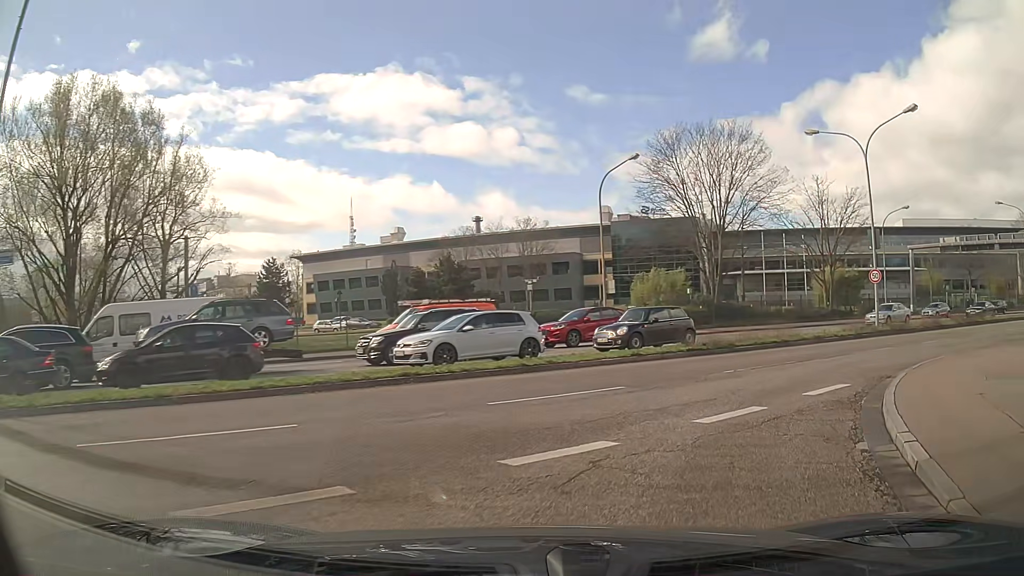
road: primary_link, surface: asphalt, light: Day
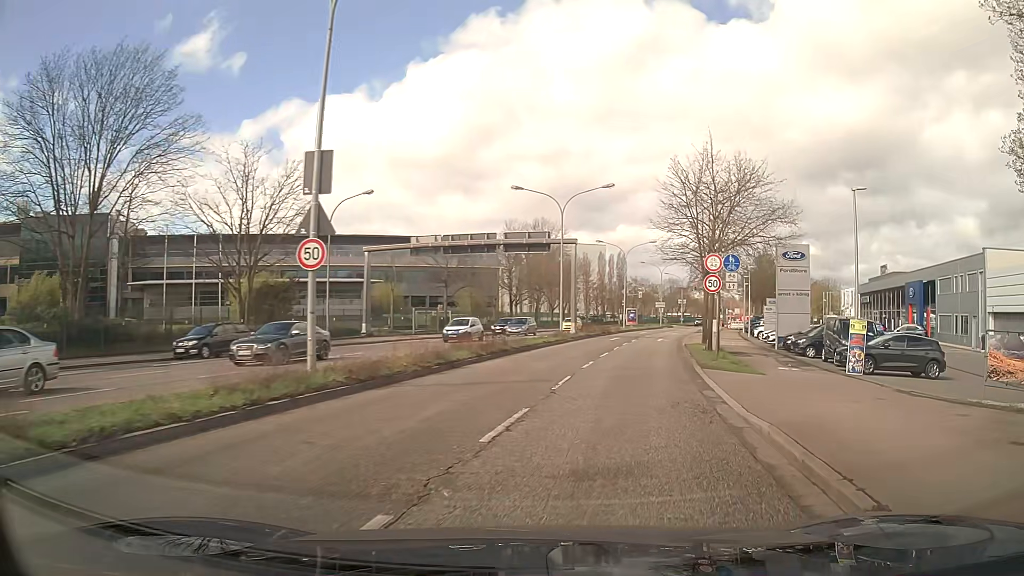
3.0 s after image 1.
(+7.6, +16.2) m; +48°
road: primary
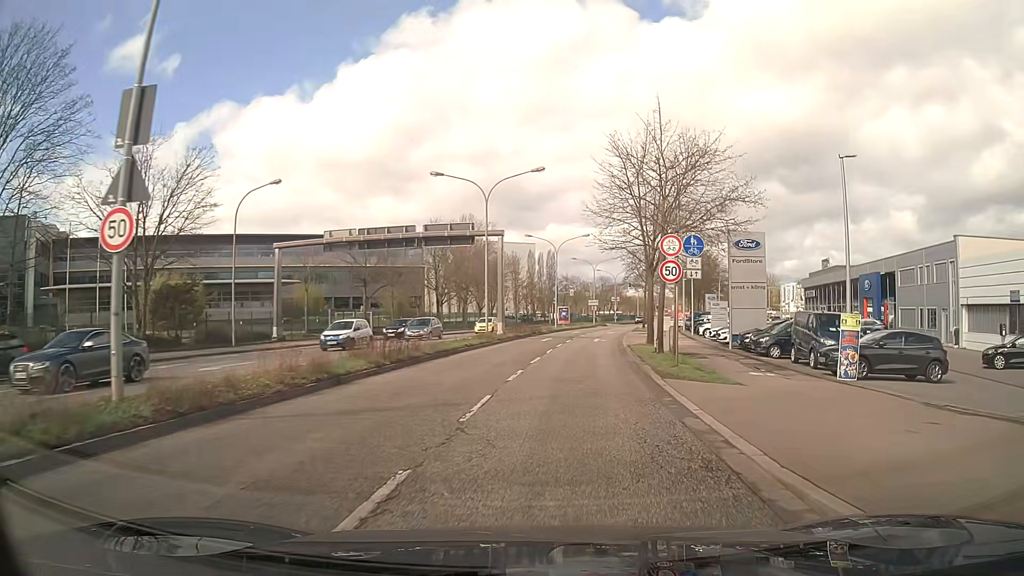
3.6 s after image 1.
(+0.3, +4.5) m; +6°
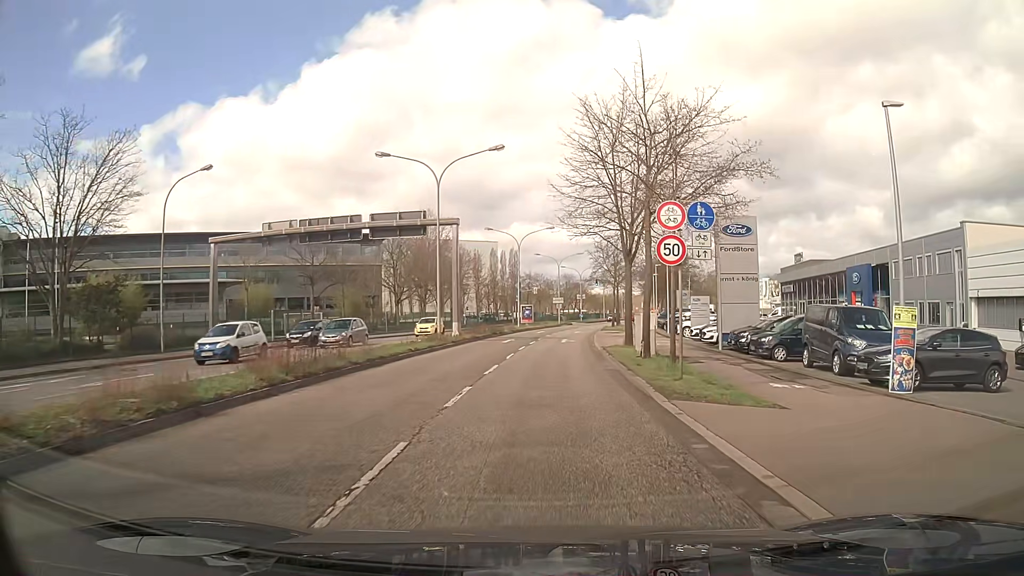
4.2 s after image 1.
(+0.1, +4.8) m; +3°
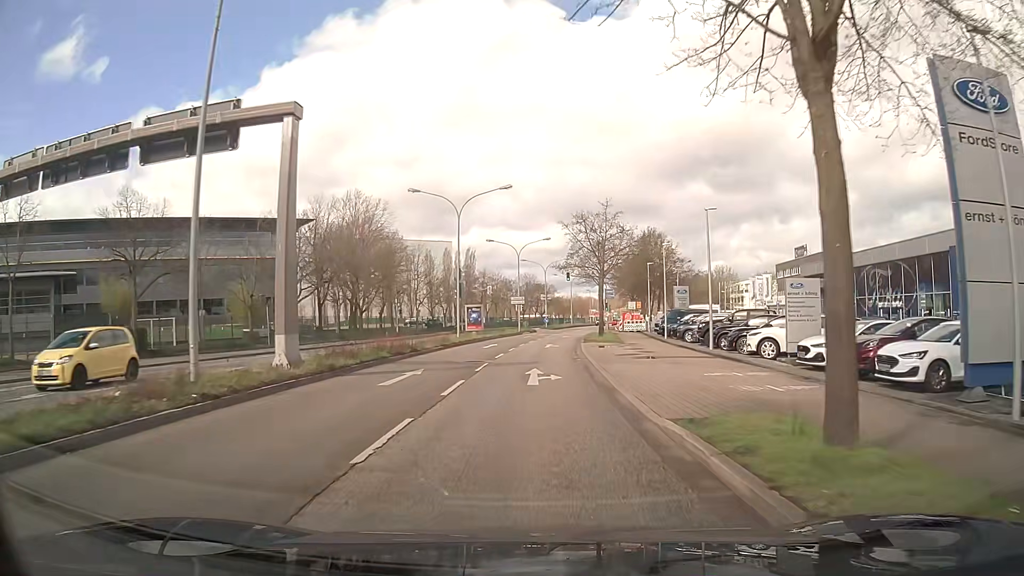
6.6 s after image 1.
(+0.6, +22.1) m; +3°
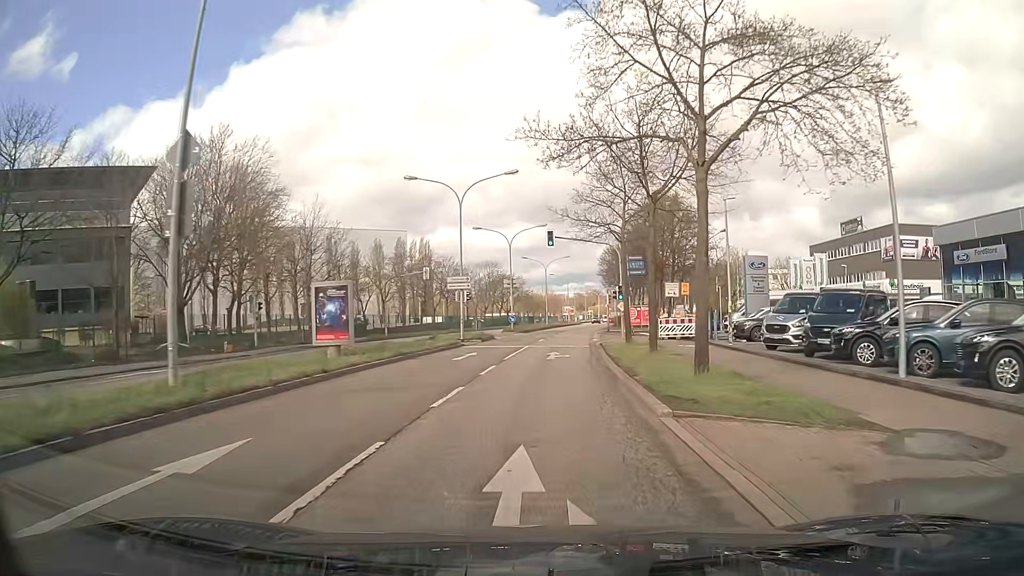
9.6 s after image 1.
(+0.8, +32.2) m; +3°
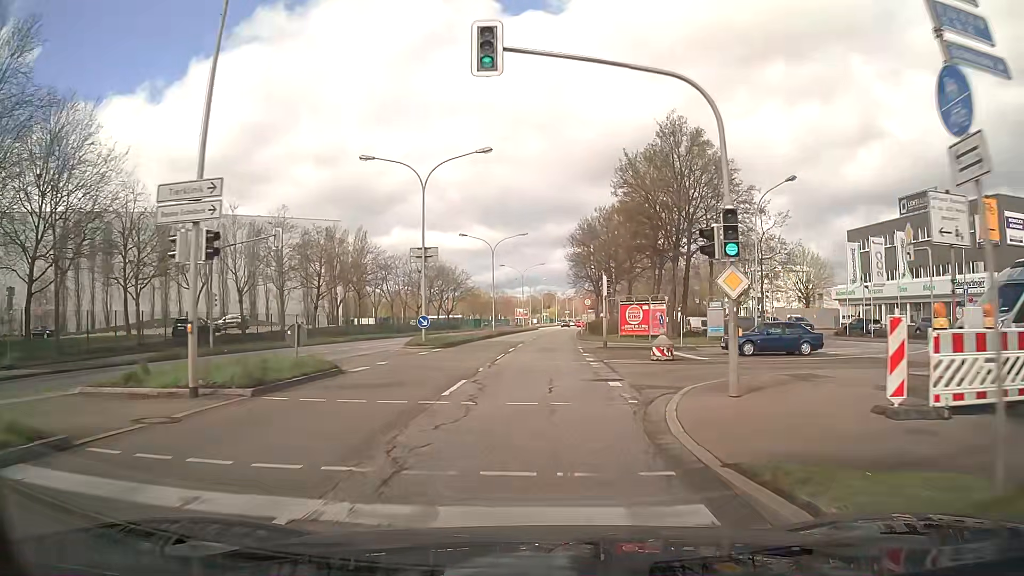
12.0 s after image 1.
(+0.9, +28.0) m; +4°
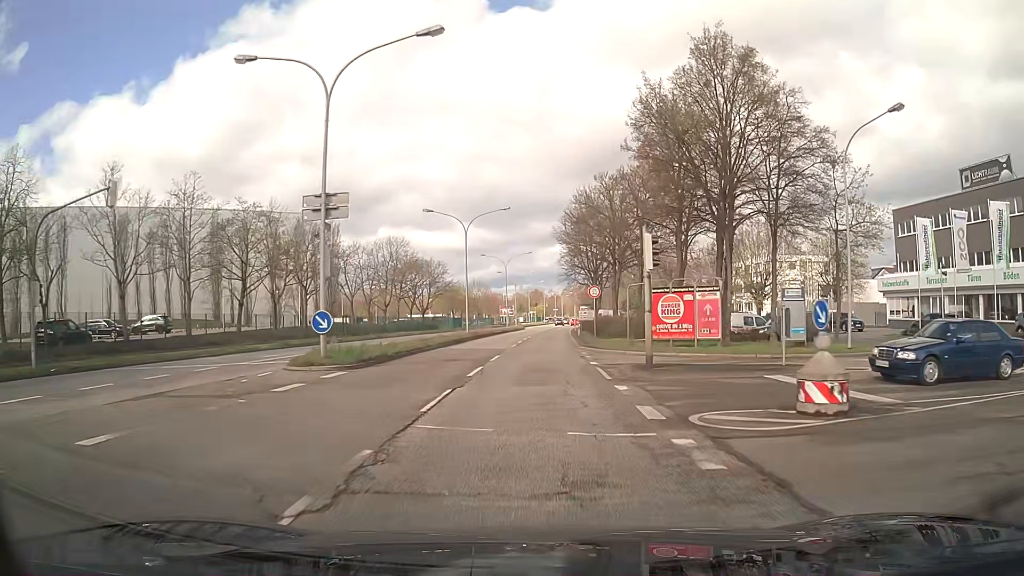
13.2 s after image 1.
(+0.2, +14.3) m; +1°
(0, +10) (0, +20) (+1, +30) (+1, +40) (+1, +50) (+2, +60) (+2, +70) (+3, +80) (+4, +90) (+4, +100) m
